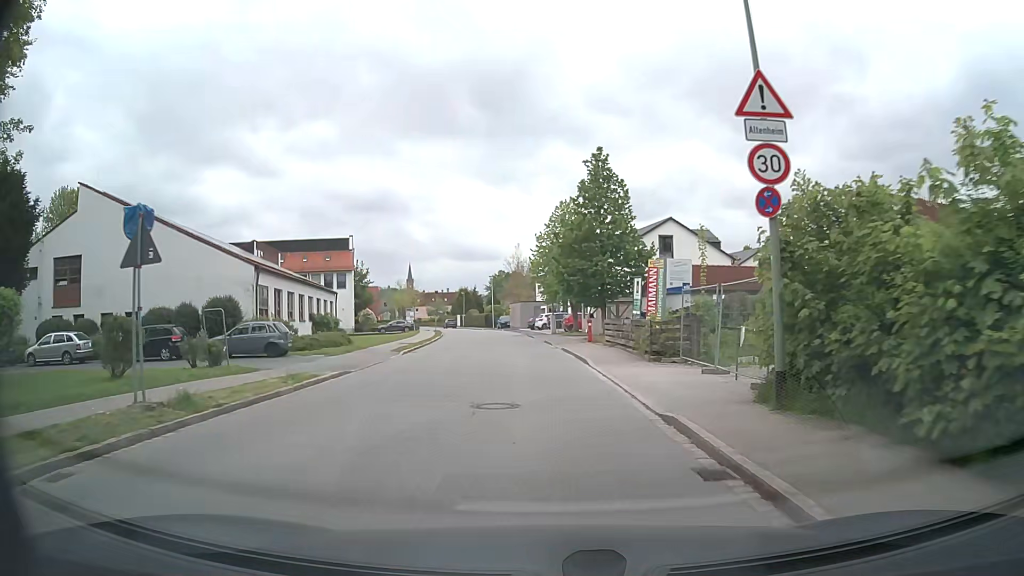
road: residential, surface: asphalt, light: Day
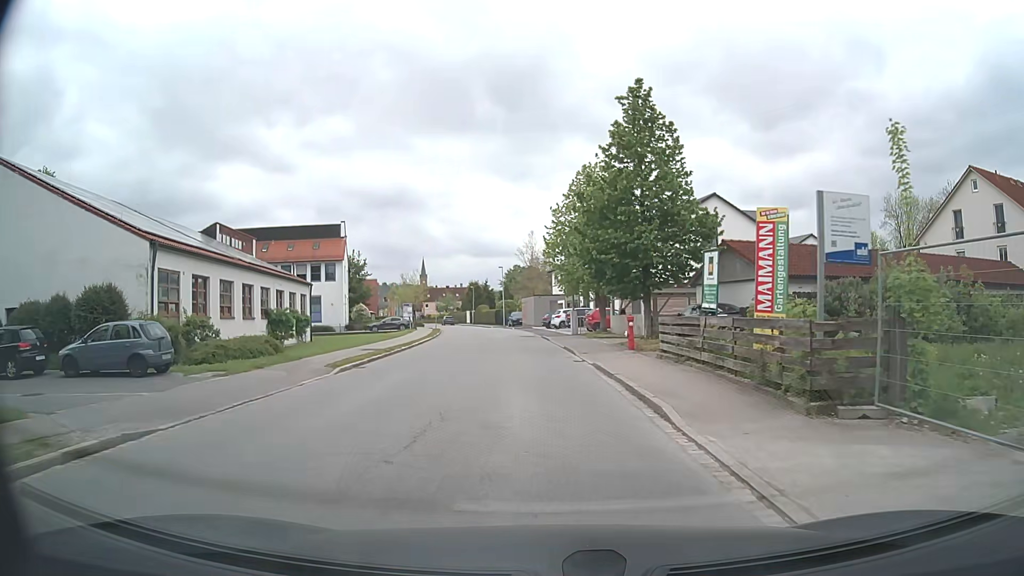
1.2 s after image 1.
(0.0, +10.7) m; -2°
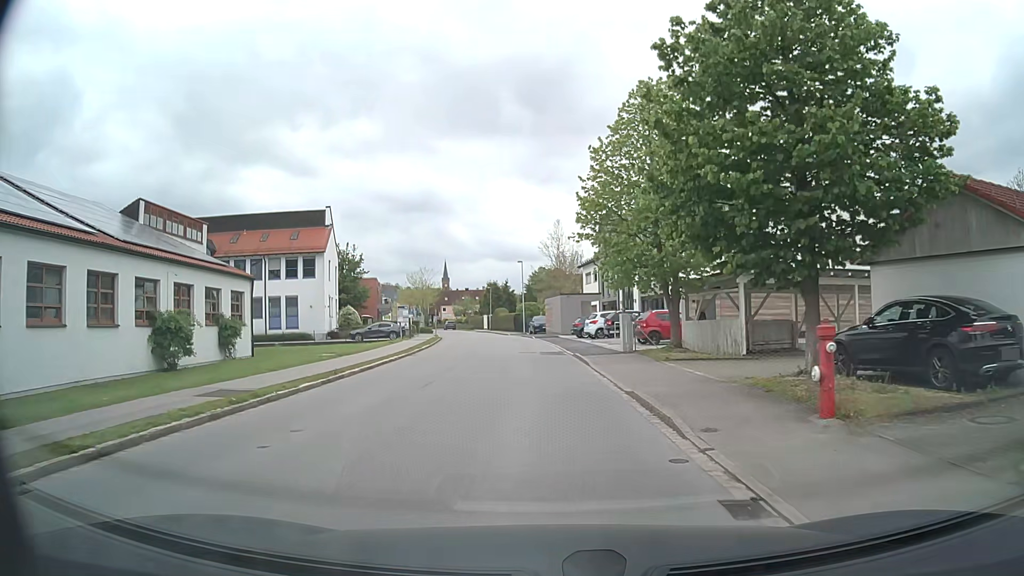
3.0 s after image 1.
(-0.1, +14.6) m; -2°
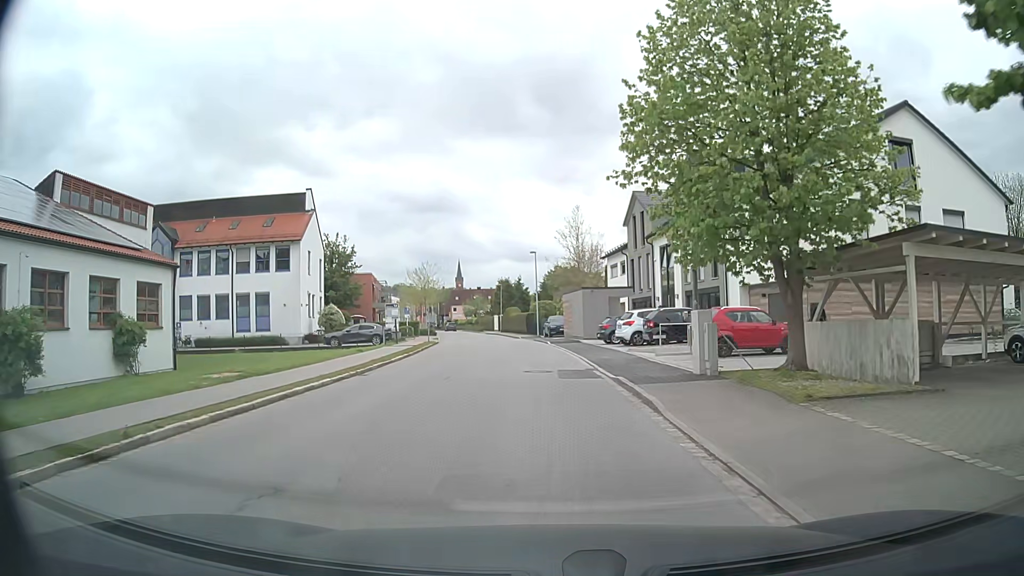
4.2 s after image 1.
(-0.1, +10.0) m; -1°
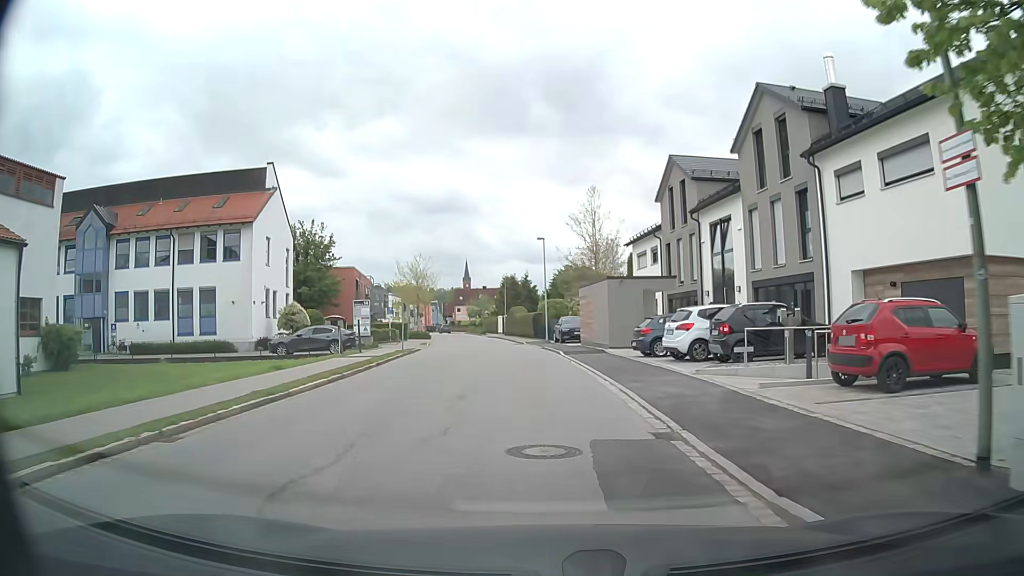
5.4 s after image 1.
(-0.1, +10.6) m; -1°
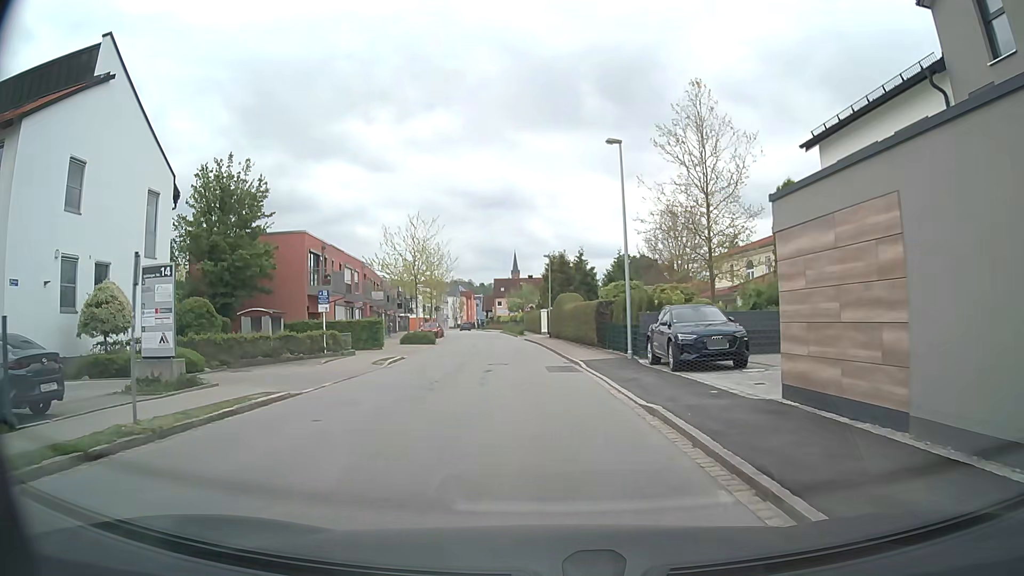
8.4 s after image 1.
(-0.8, +25.1) m; -4°
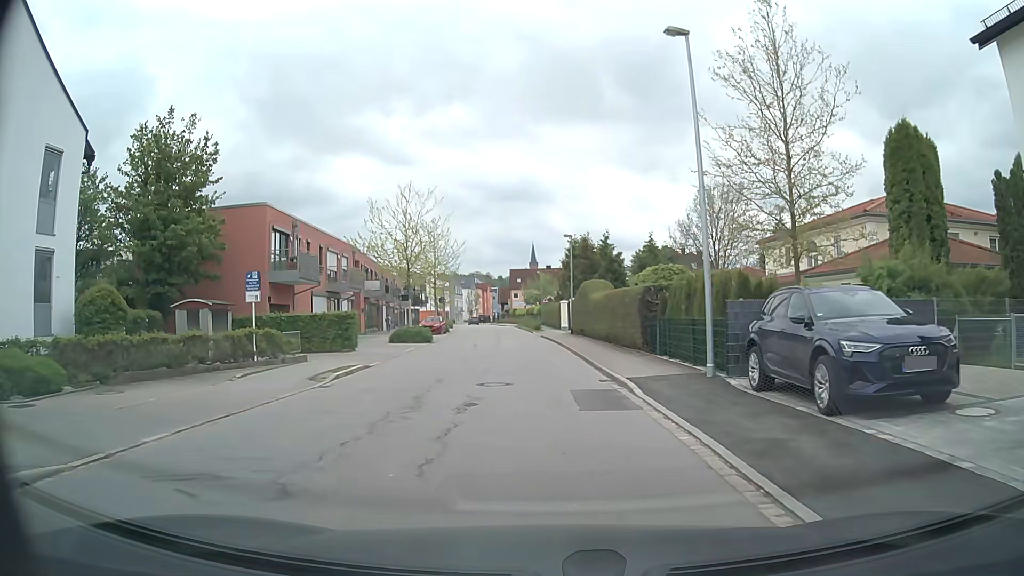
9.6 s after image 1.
(-0.1, +8.6) m; -1°
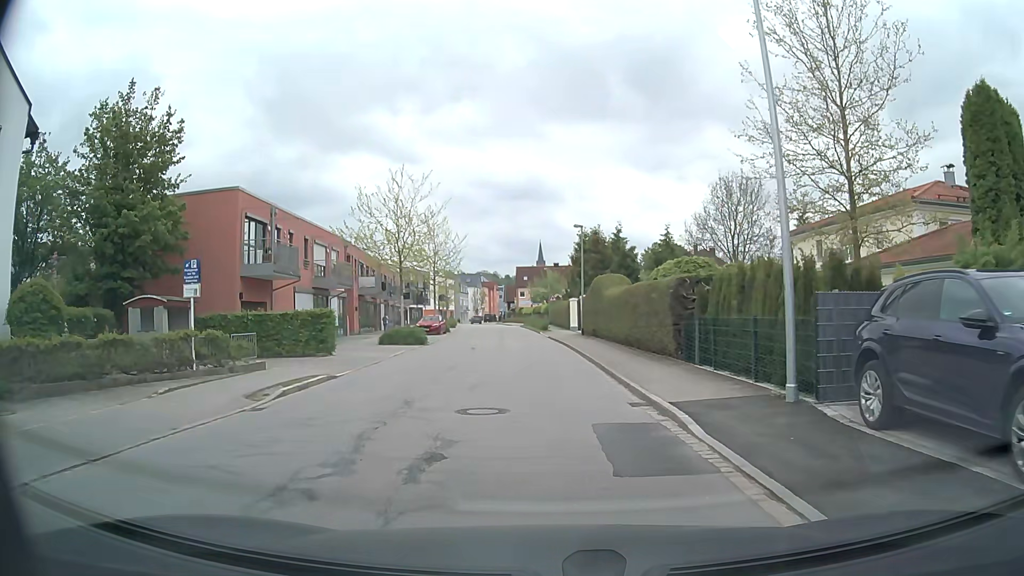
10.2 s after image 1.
(0.0, +4.1) m; -2°
(0, +10) (0, +20) (0, +30) (0, +40) (-1, +50) (-2, +60) (-3, +70) (-3, +80) (-5, +90) (-6, +100) m
